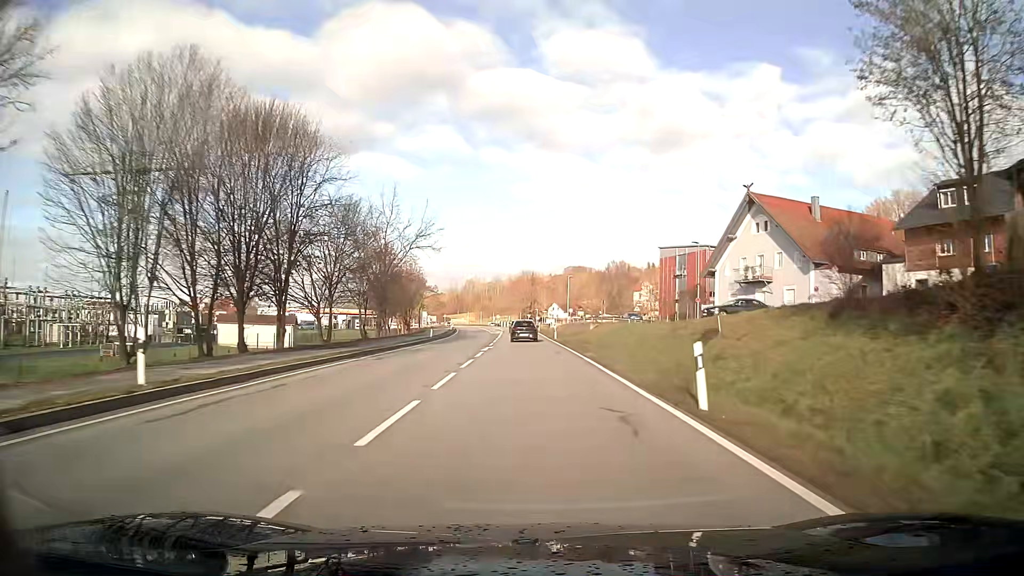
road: primary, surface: asphalt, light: Day
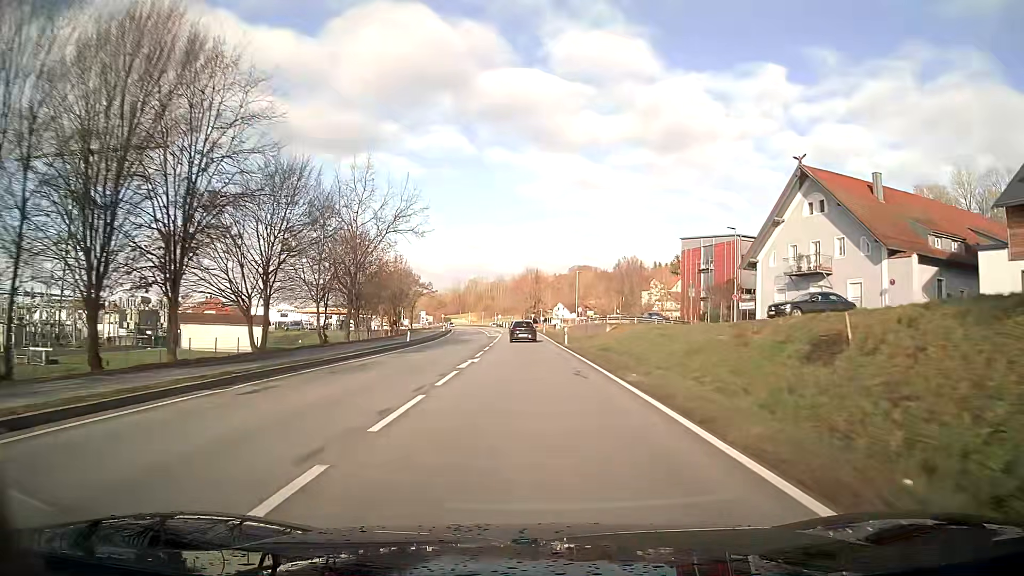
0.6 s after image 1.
(0.0, +11.1) m; 0°
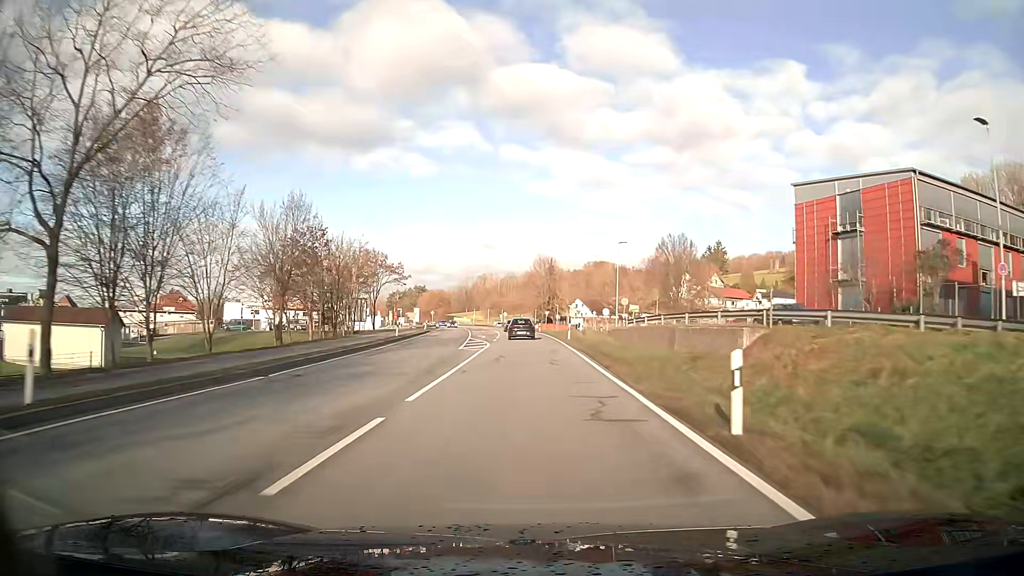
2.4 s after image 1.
(-0.3, +33.2) m; -1°
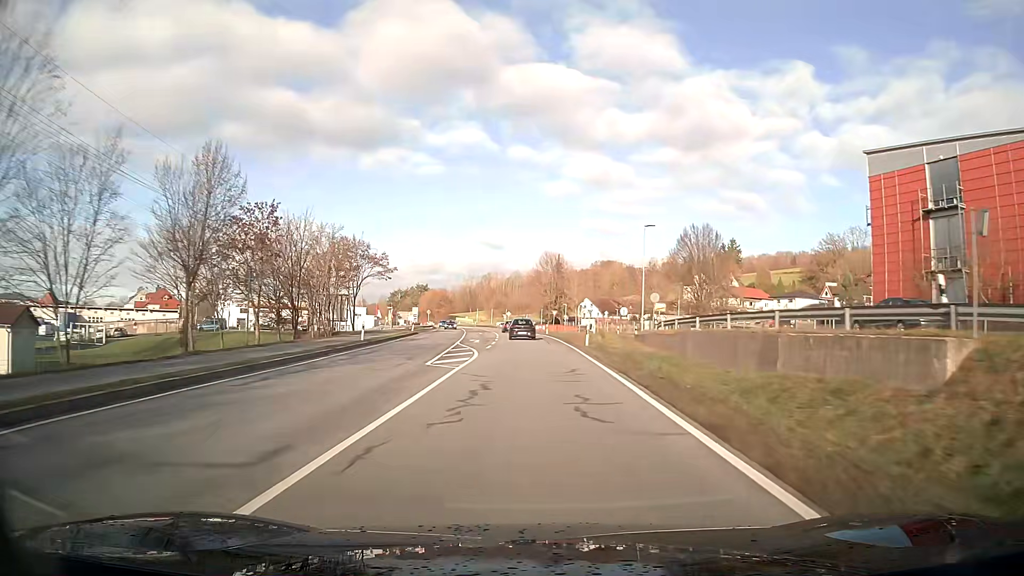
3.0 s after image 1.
(0.0, +11.0) m; 0°
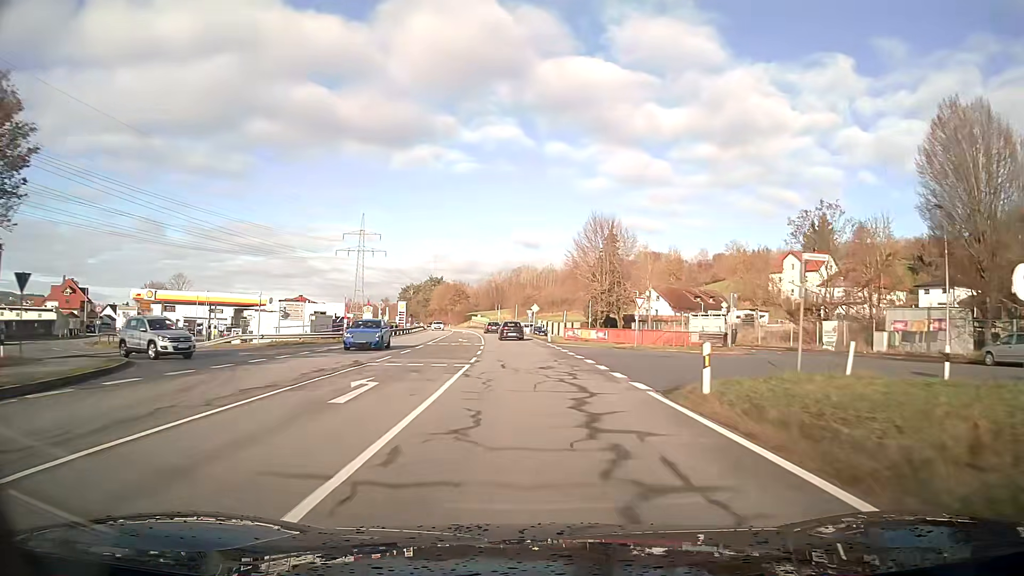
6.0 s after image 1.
(-1.3, +54.3) m; -3°
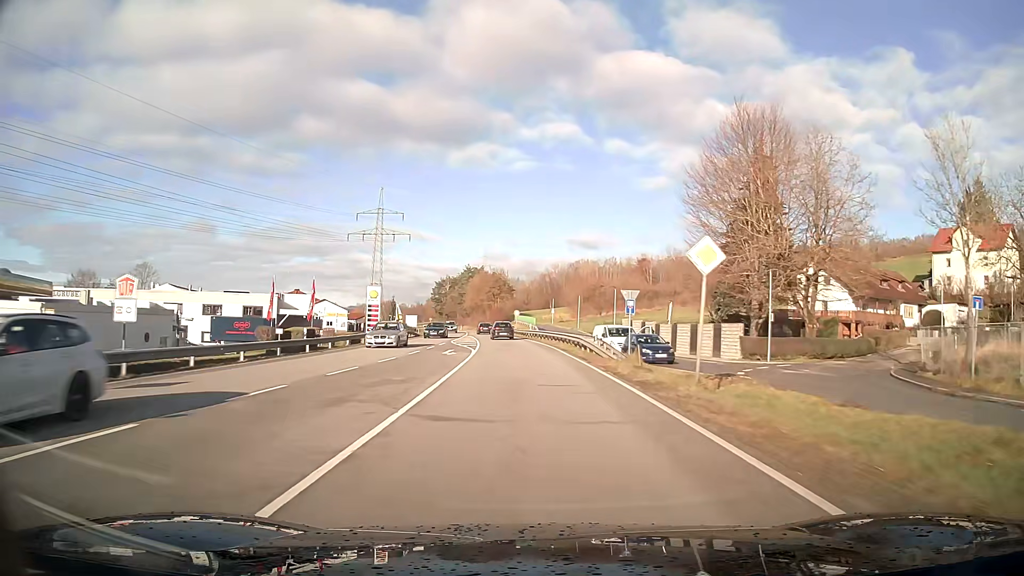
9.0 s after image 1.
(-2.2, +53.9) m; -5°
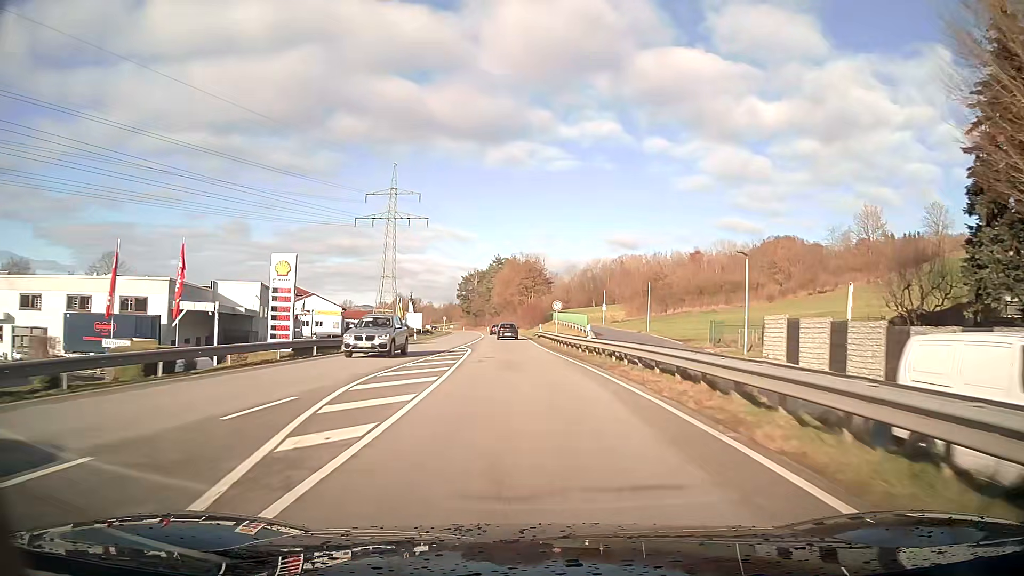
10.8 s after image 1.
(-0.9, +32.4) m; -3°
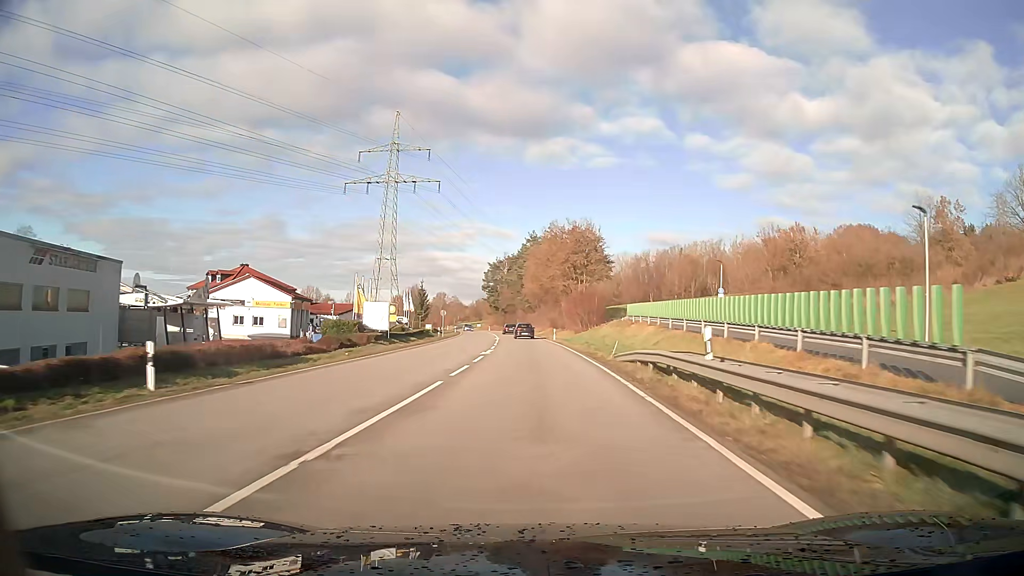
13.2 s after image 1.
(-1.4, +43.5) m; -3°
